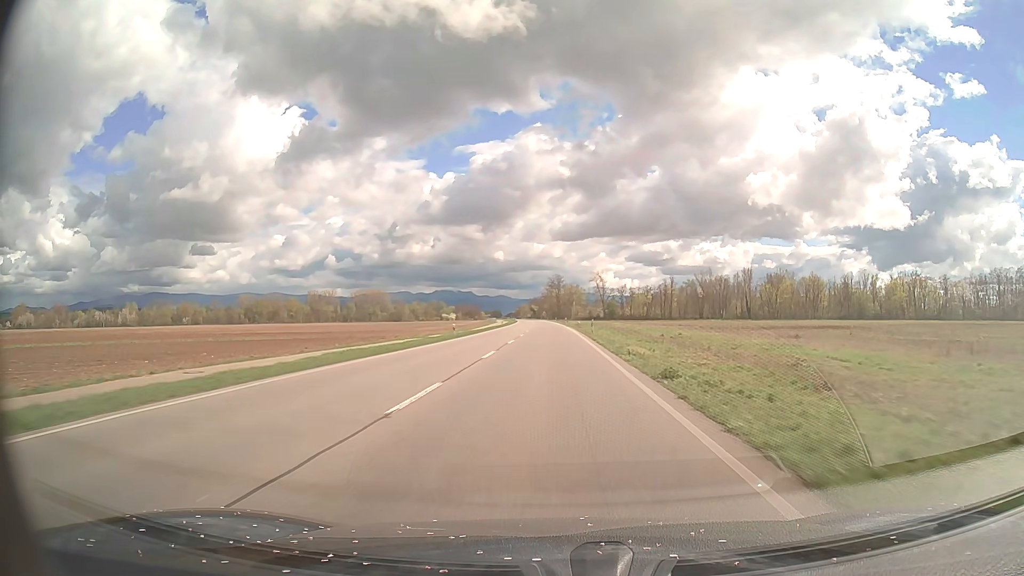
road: primary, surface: asphalt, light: Day
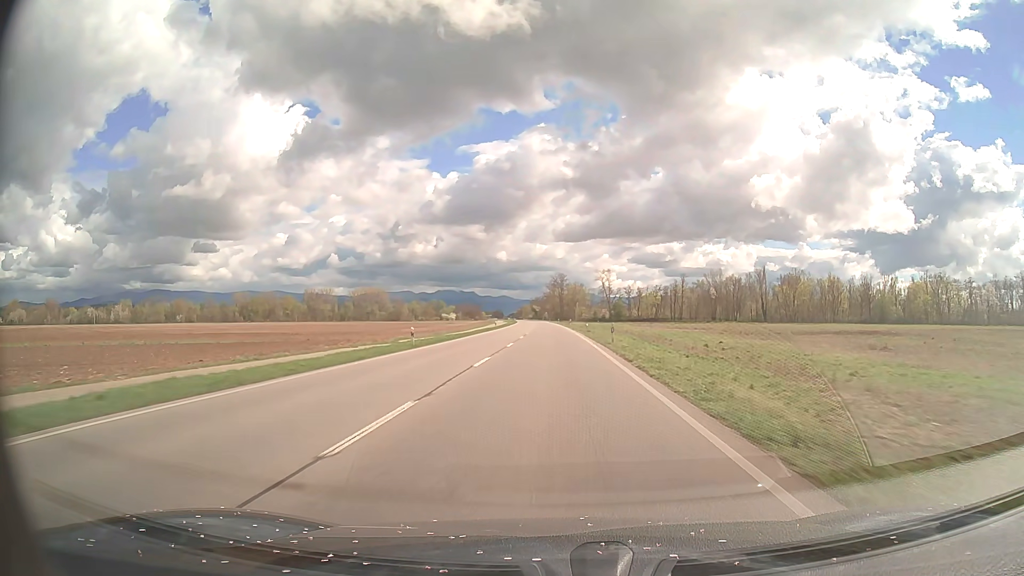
(0.0, +15.0) m; 0°
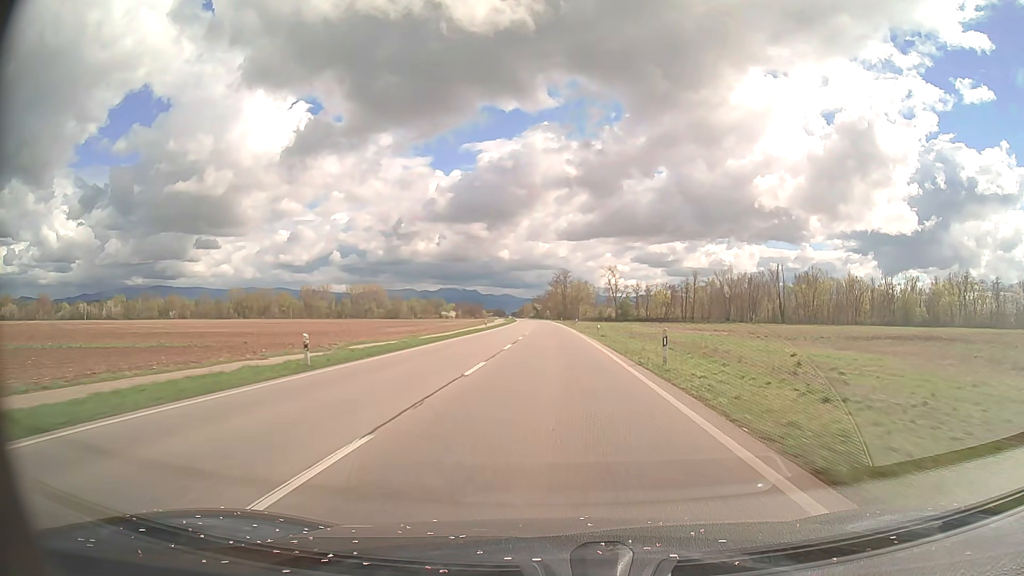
(0.0, +15.0) m; 0°
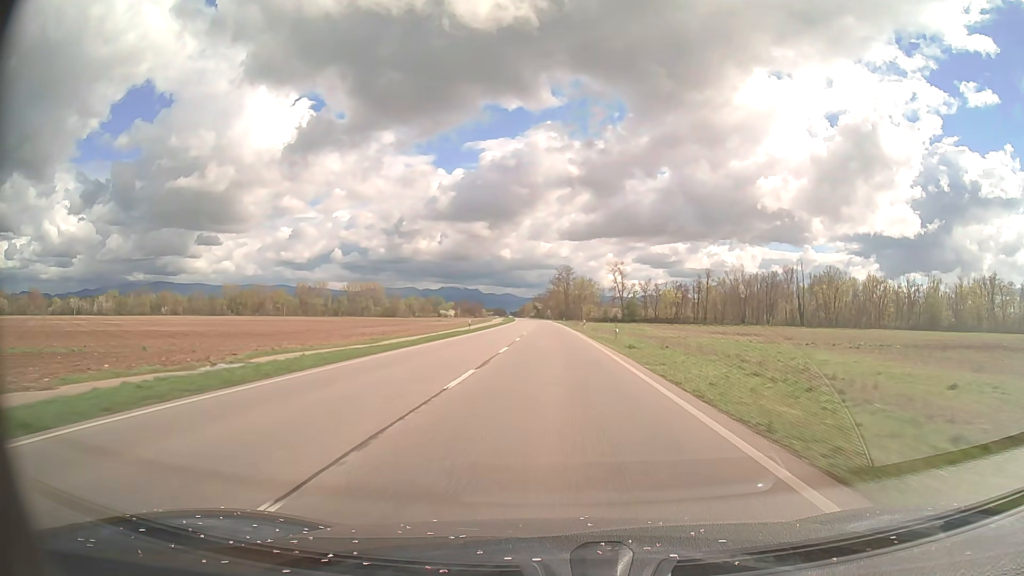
(0.0, +15.0) m; 0°
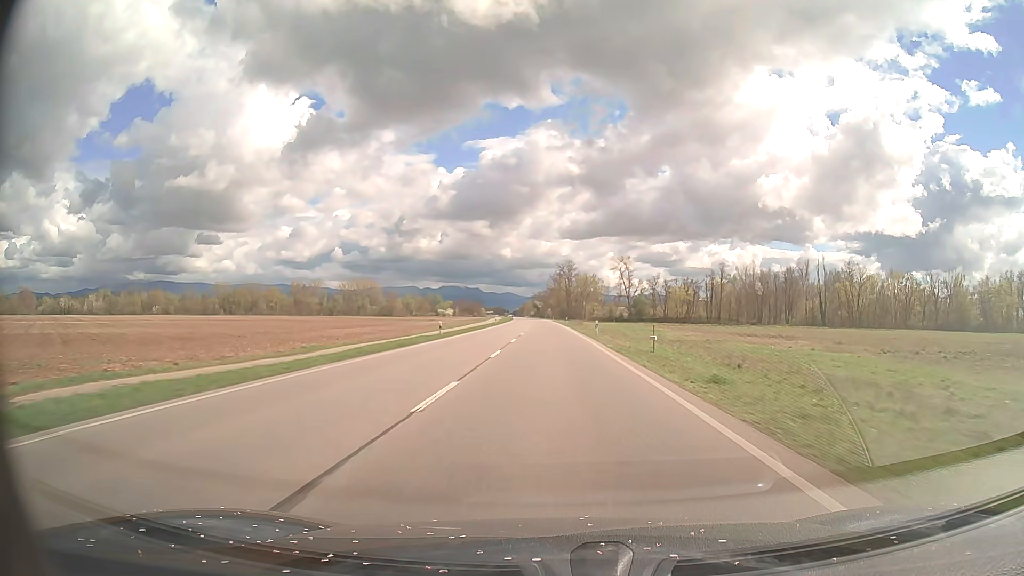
(0.0, +15.0) m; 0°
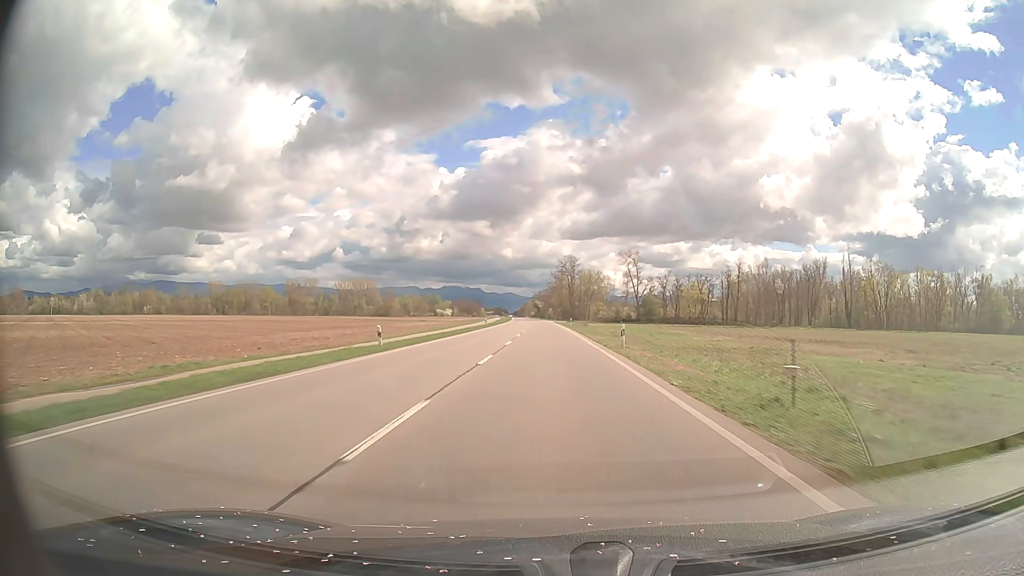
(0.0, +15.0) m; 0°
